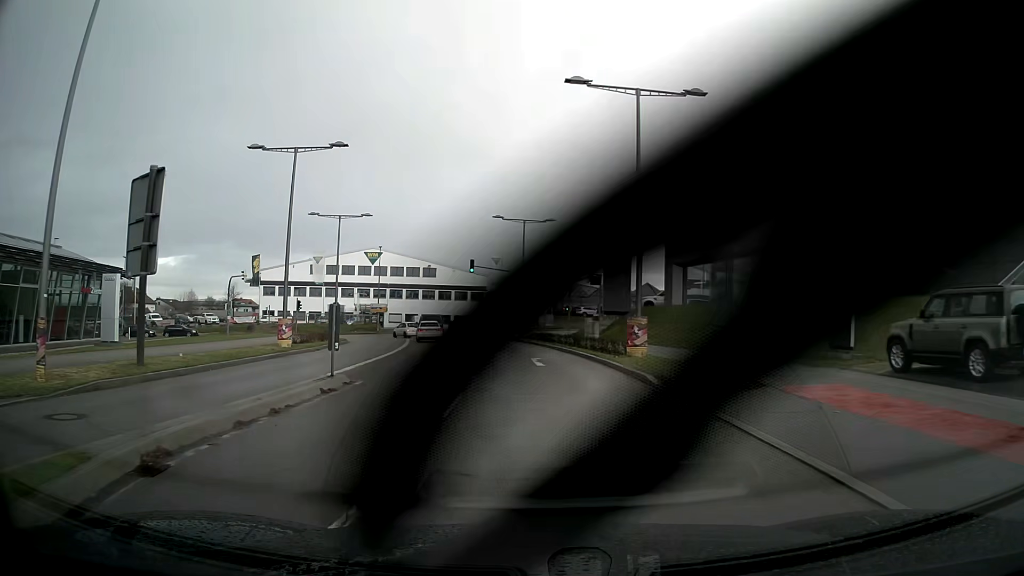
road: secondary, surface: asphalt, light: Day
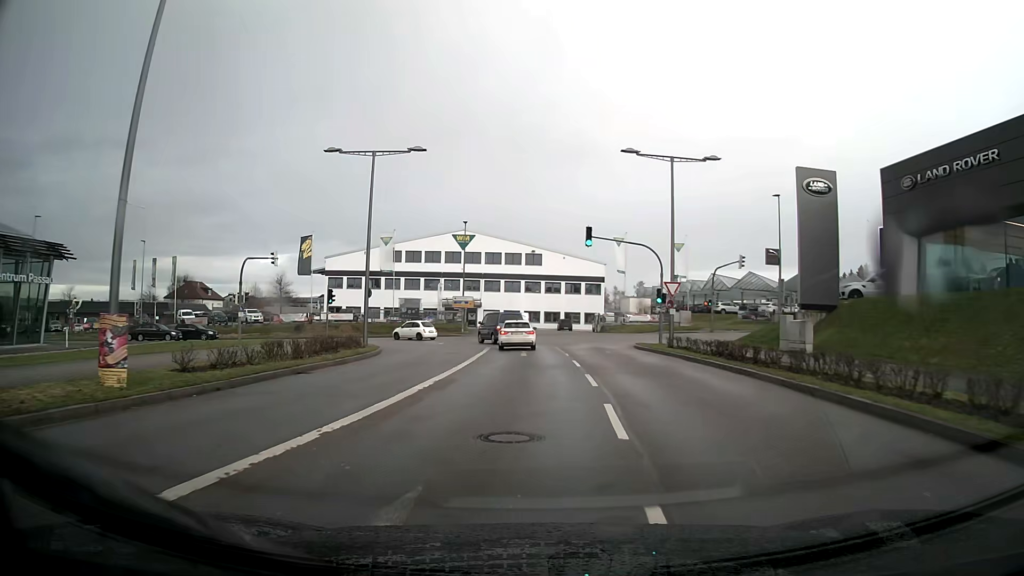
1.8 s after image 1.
(-1.6, +19.5) m; -8°
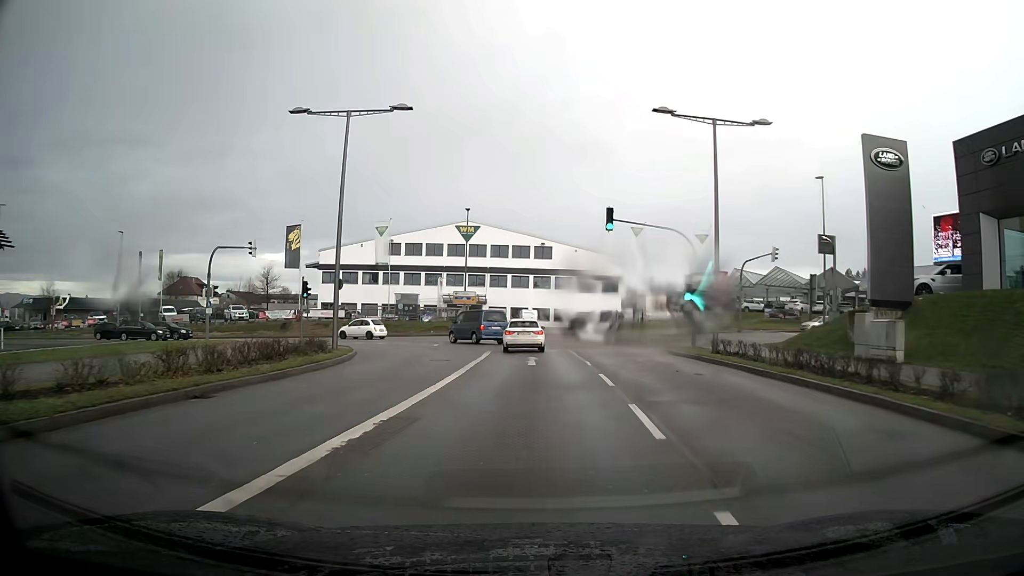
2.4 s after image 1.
(-0.1, +6.1) m; -1°
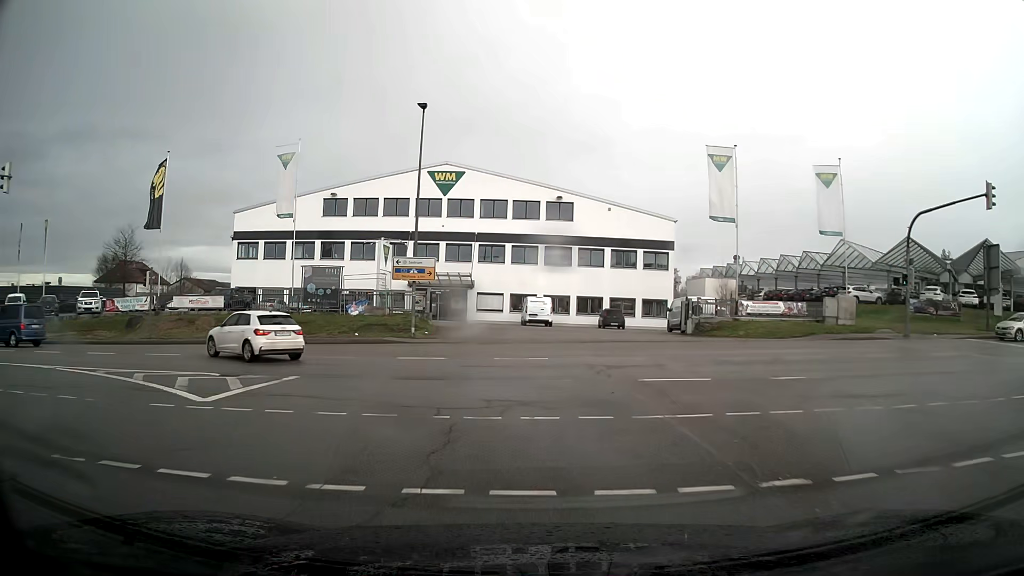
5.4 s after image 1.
(-0.1, +26.6) m; -2°
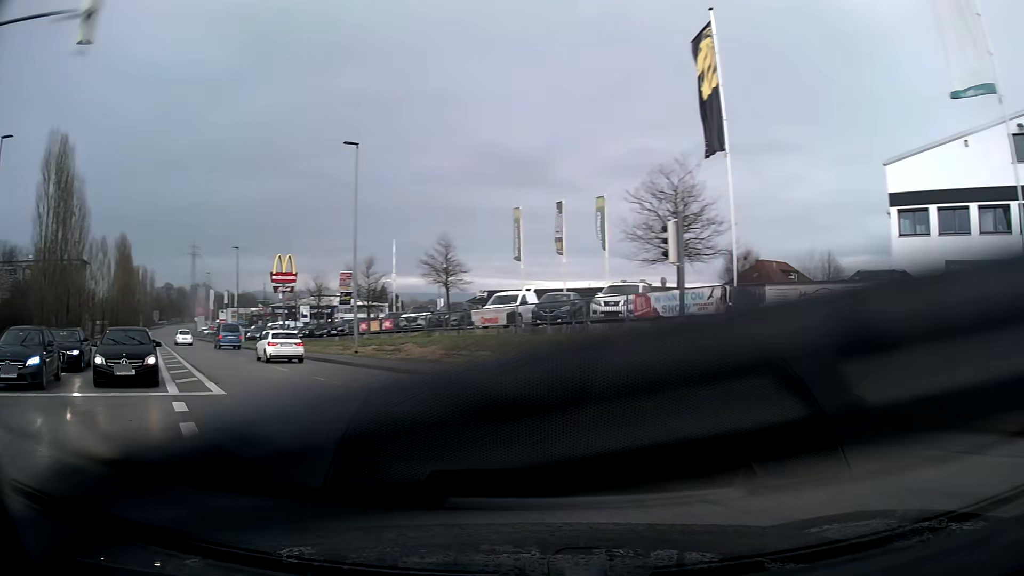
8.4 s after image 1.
(-9.1, +18.9) m; -62°
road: tertiary
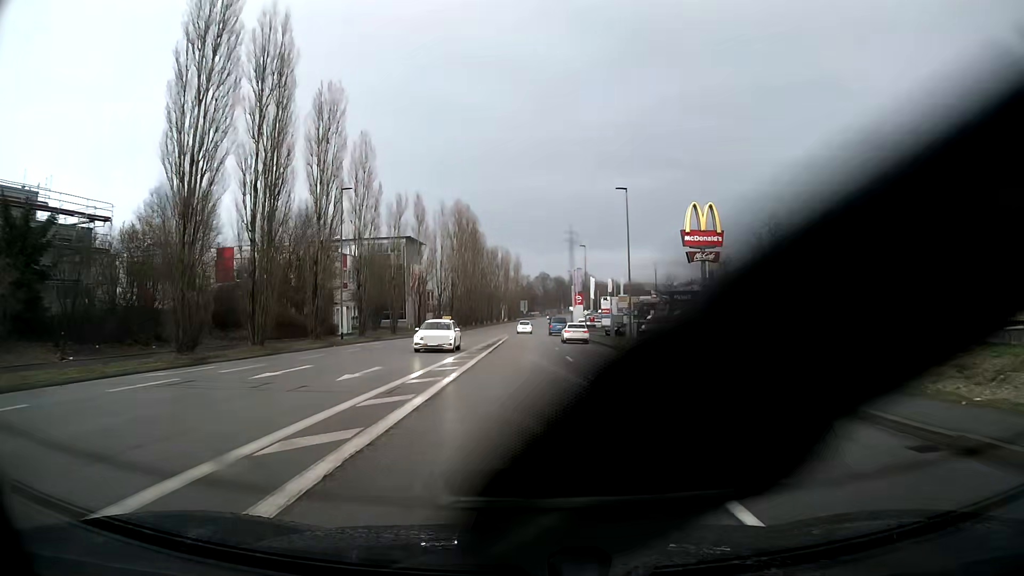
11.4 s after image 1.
(-9.7, +26.9) m; -27°
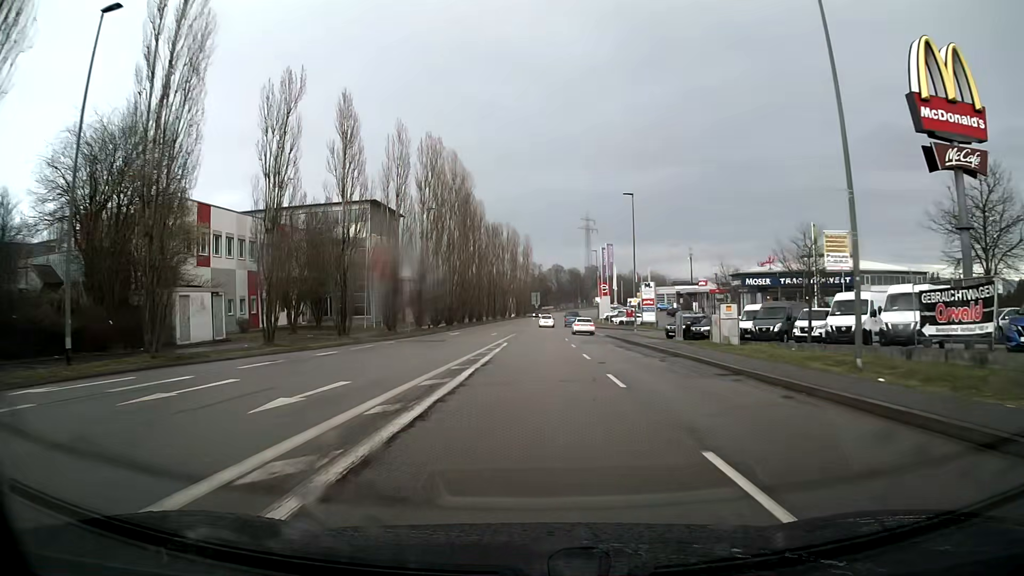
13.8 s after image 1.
(-0.3, +30.7) m; -1°
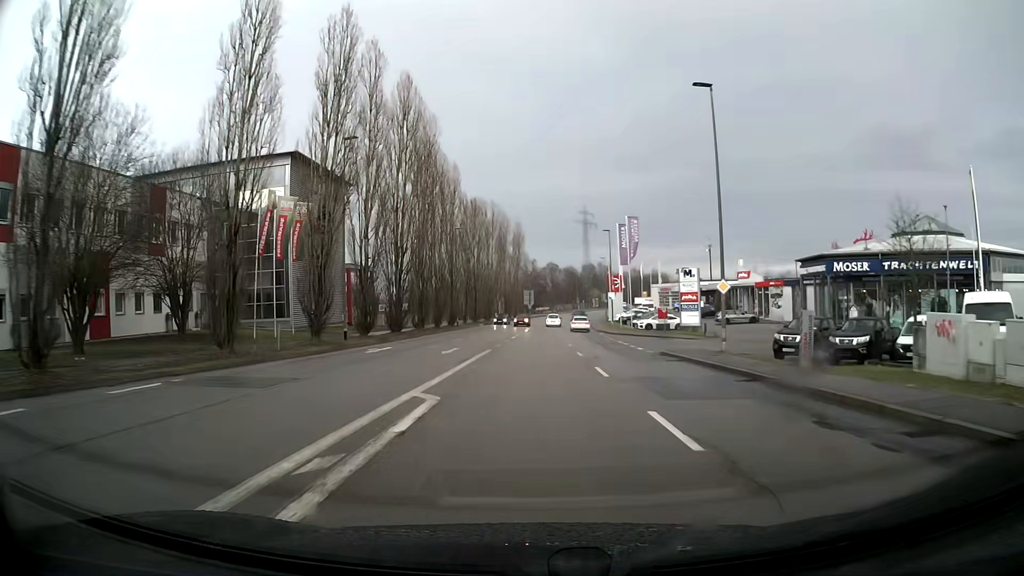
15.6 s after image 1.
(+0.1, +24.4) m; +1°
